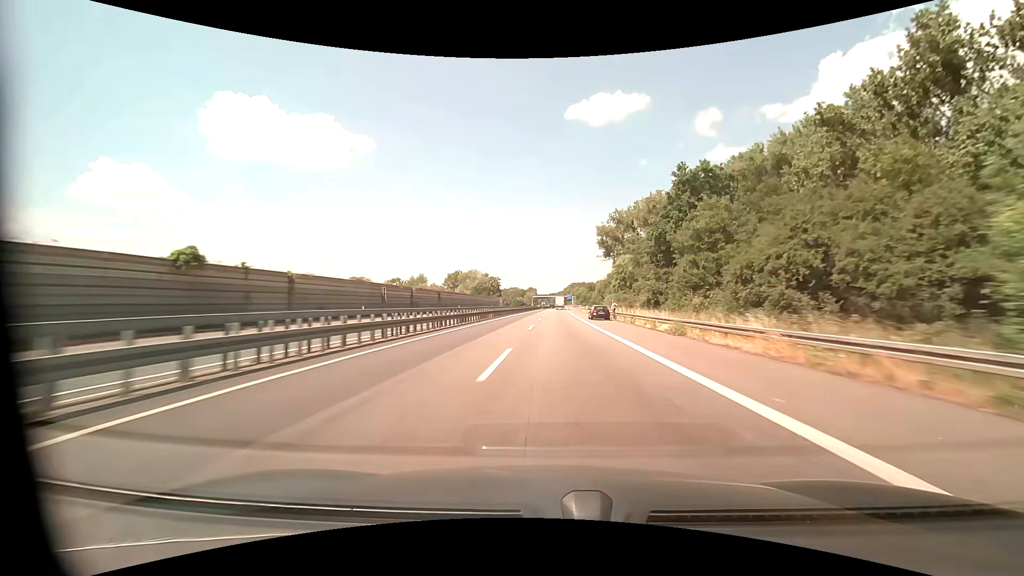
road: motorway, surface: asphalt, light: Day
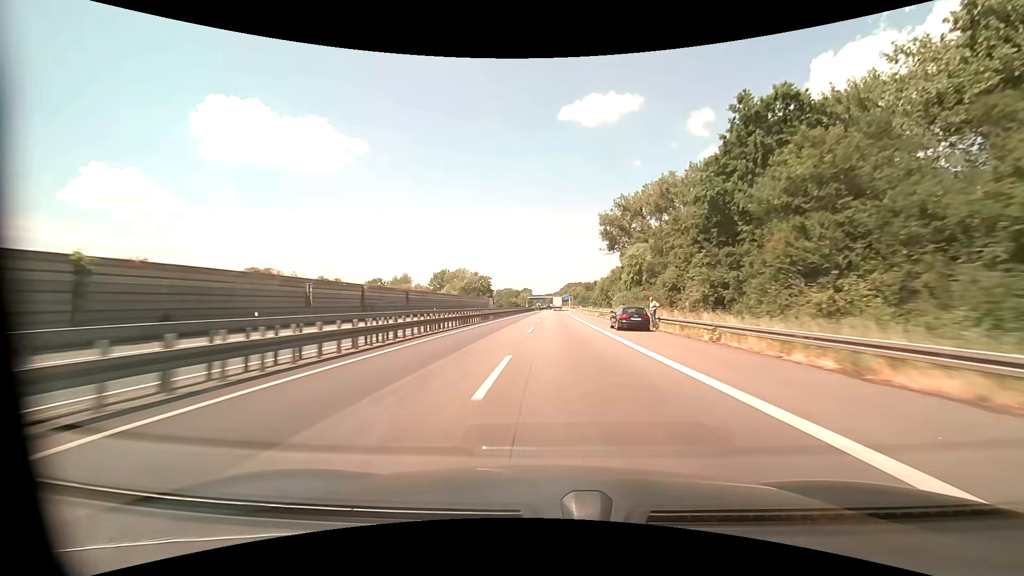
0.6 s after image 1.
(+0.2, +19.4) m; +1°
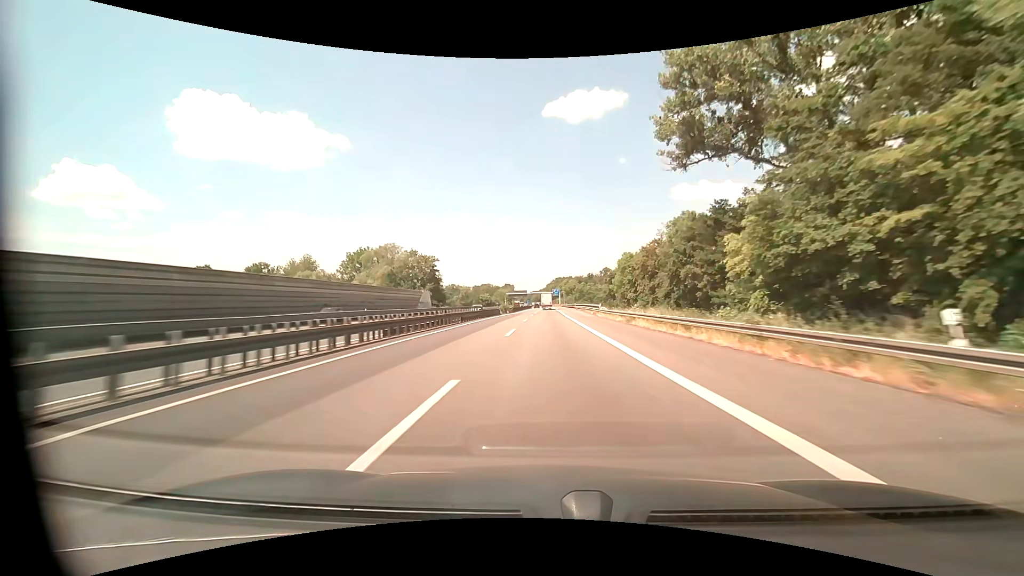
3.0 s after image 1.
(+1.6, +76.4) m; +2°
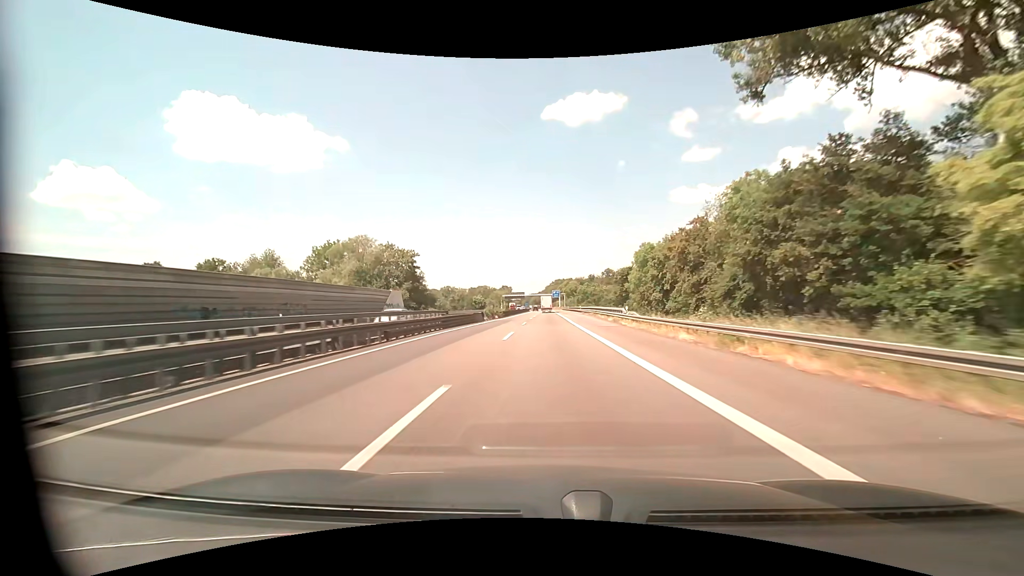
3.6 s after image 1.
(0.0, +18.4) m; 0°
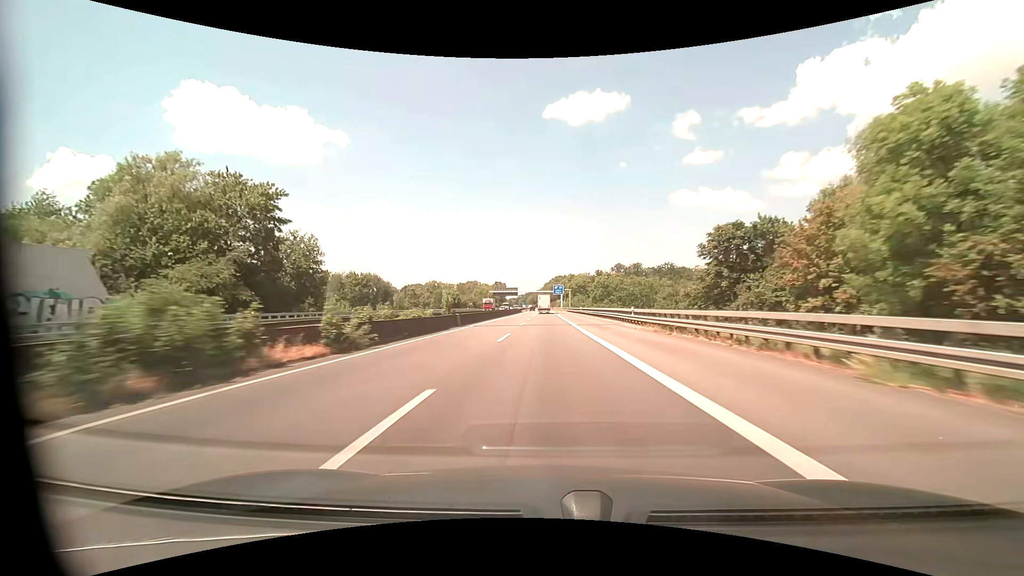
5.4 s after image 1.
(-0.1, +54.4) m; 0°
(0, +10) (0, +20) (0, +30) (0, +40) (0, +50) (0, +60) (0, +70) (0, +80) (0, +90) (0, +100) m
